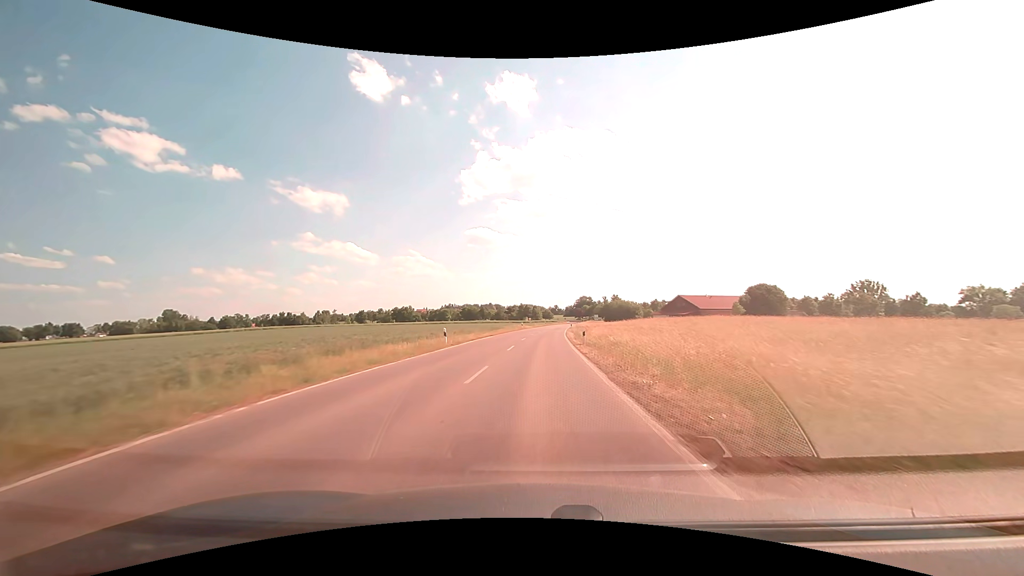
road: secondary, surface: asphalt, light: Day
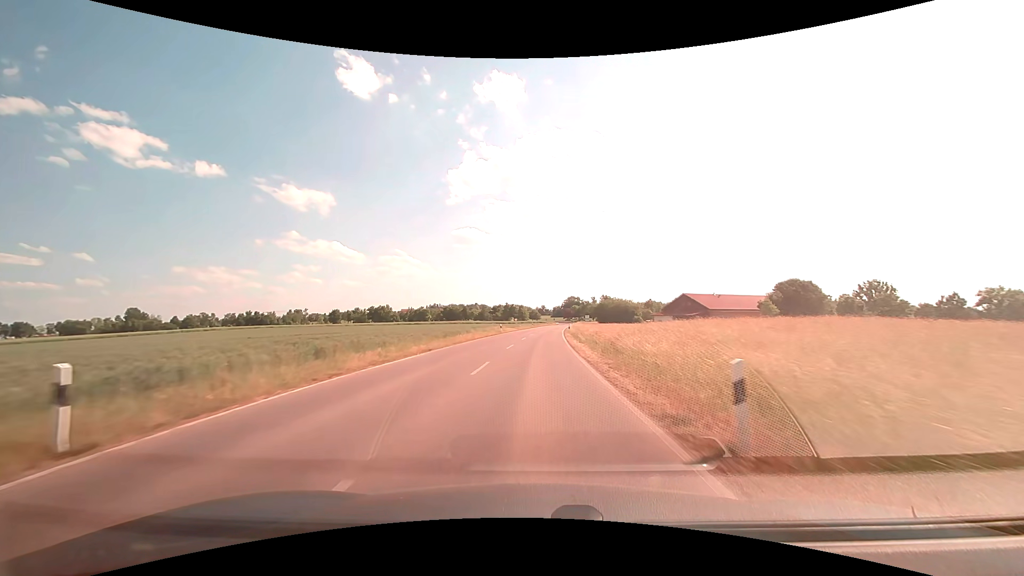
(+0.3, +22.2) m; +1°
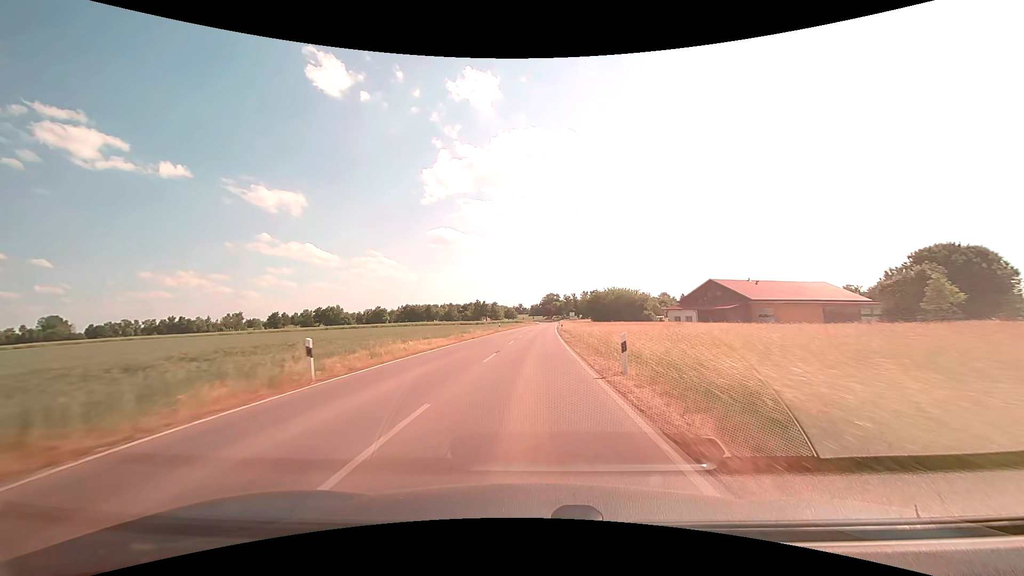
(+1.1, +44.5) m; +3°
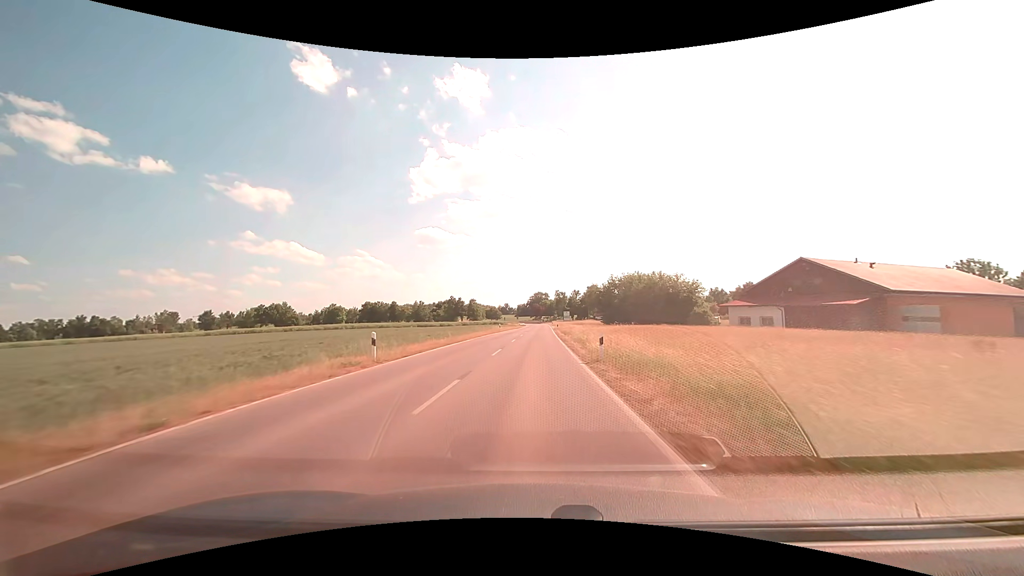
(+0.6, +44.9) m; +1°
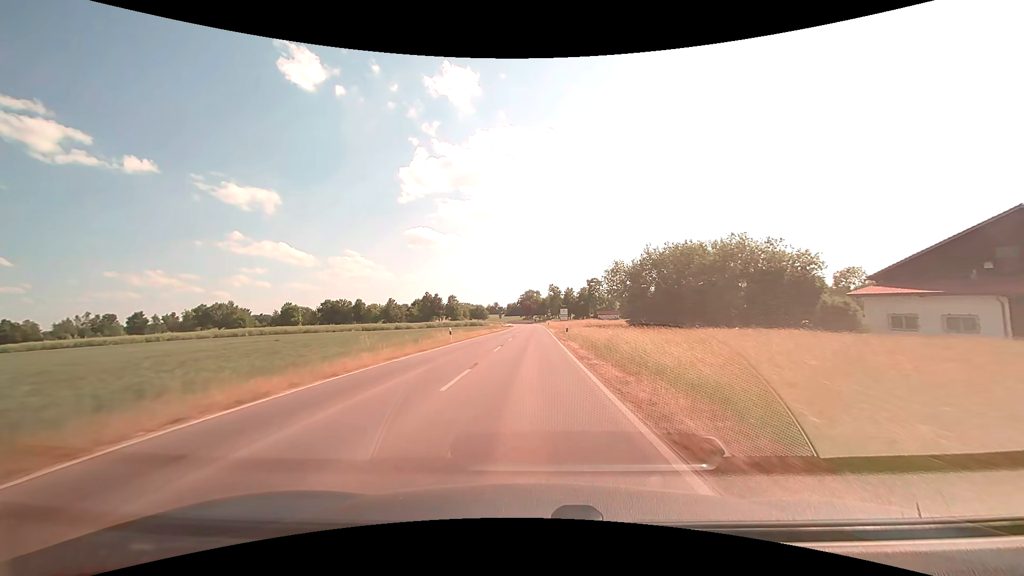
(+0.3, +33.8) m; +1°
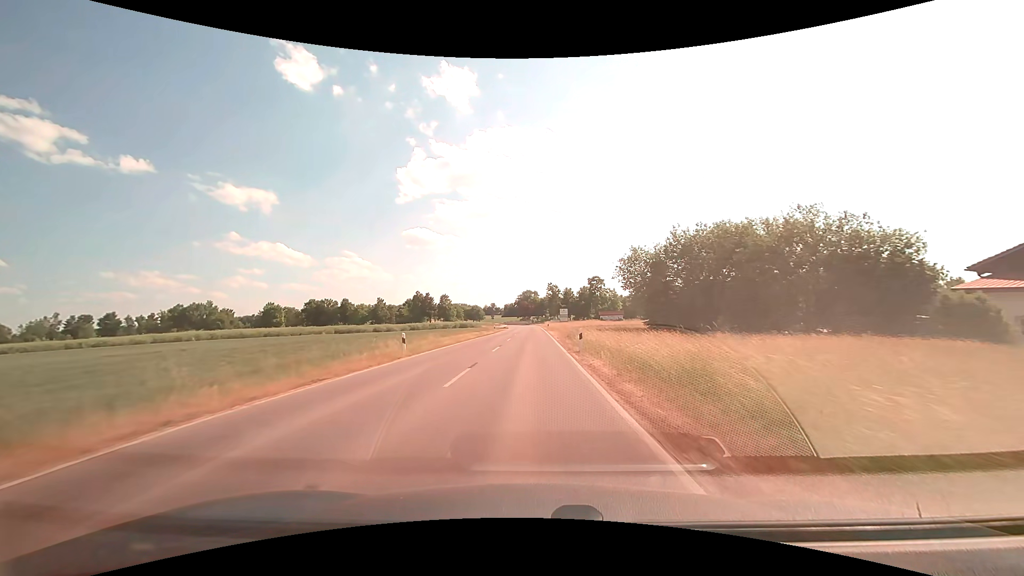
(0.0, +11.3) m; 0°
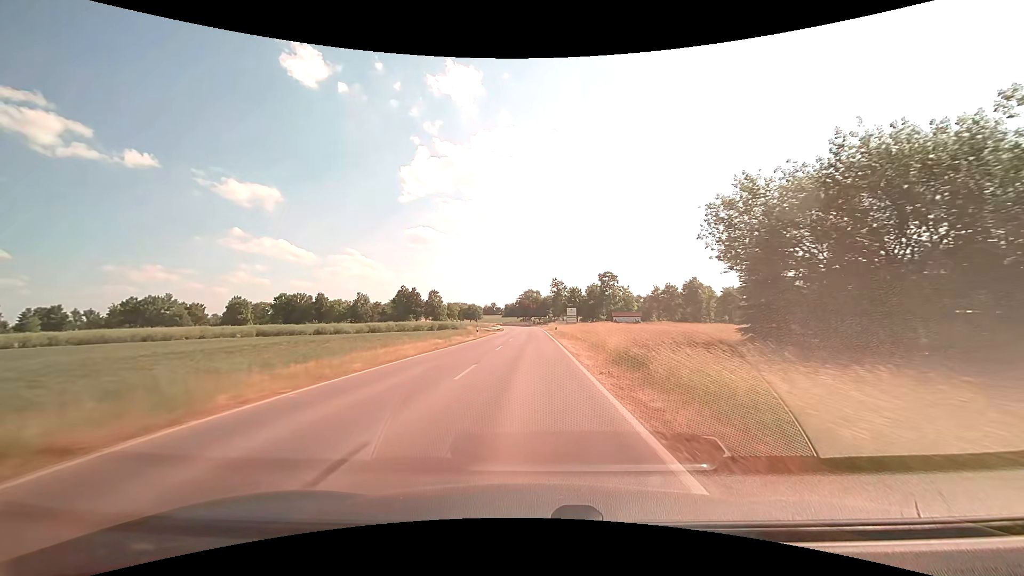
(0.0, +22.7) m; 0°
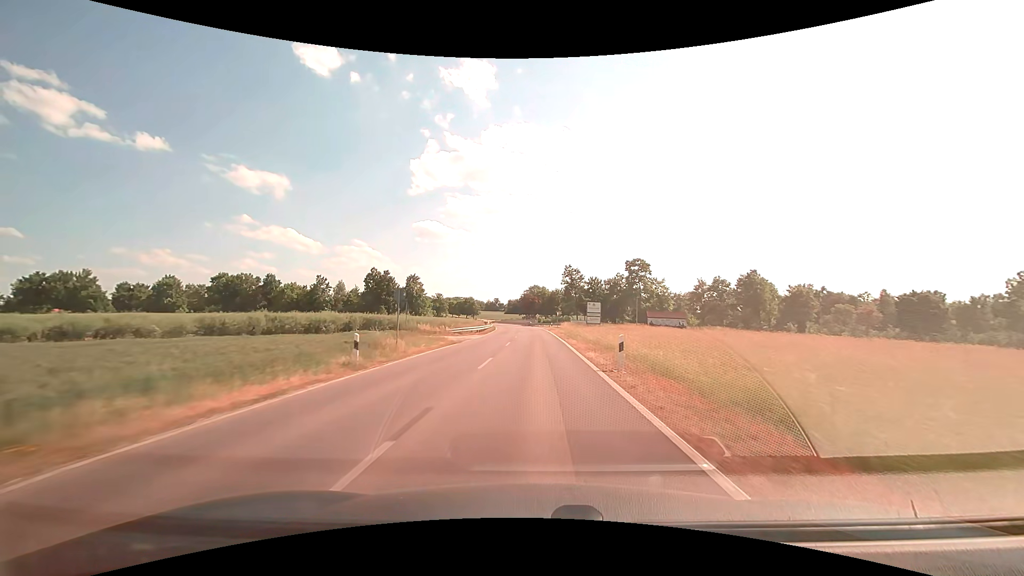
(-0.2, +34.1) m; -1°
(0, +10) (0, +20) (0, +30) (0, +40) (0, +50) (0, +60) (0, +70) (-1, +80) (-1, +90) (-2, +100) m
